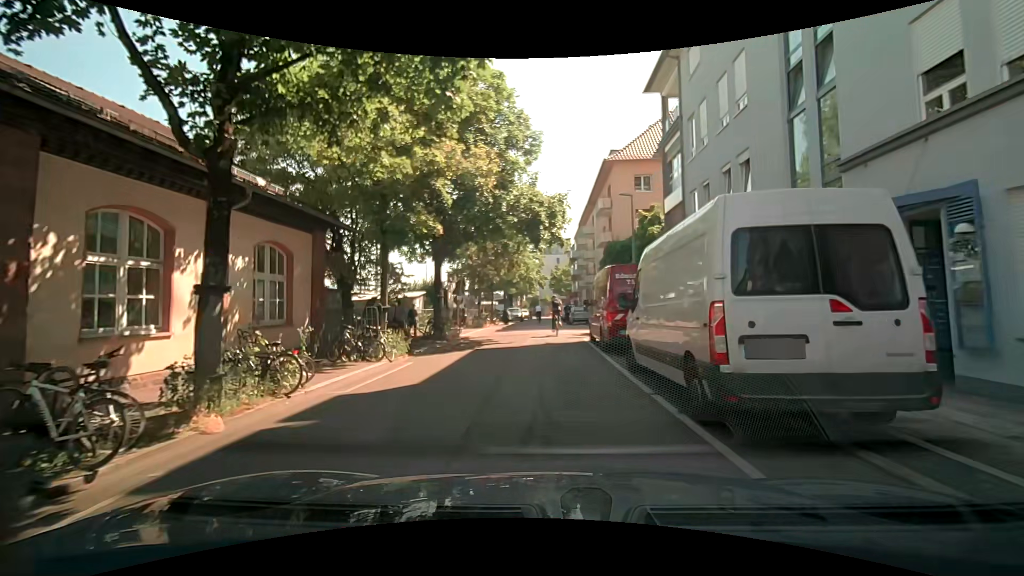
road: residential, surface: asphalt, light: Day
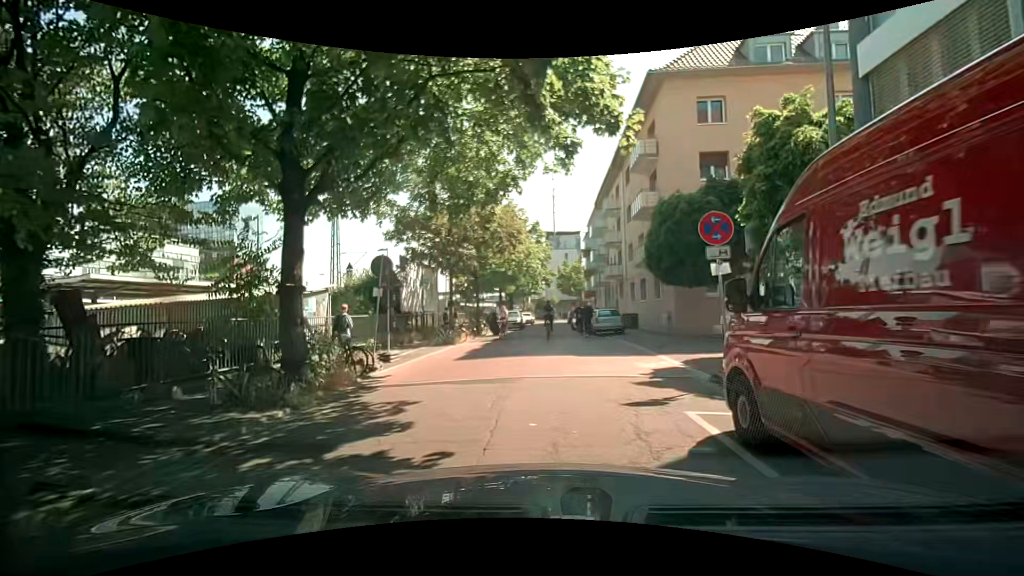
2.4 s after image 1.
(-0.2, +13.9) m; 0°
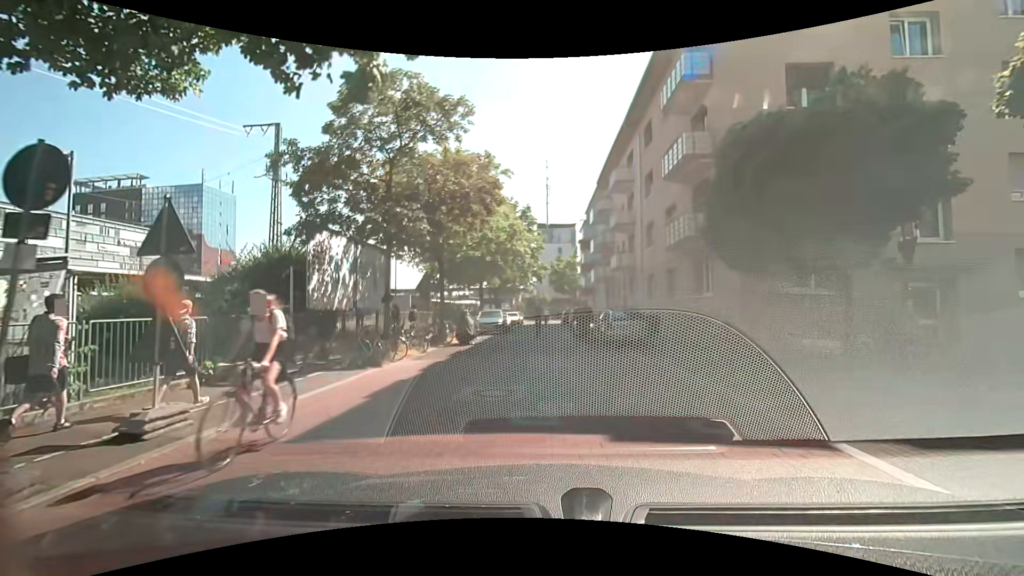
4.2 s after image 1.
(0.0, +8.8) m; -1°
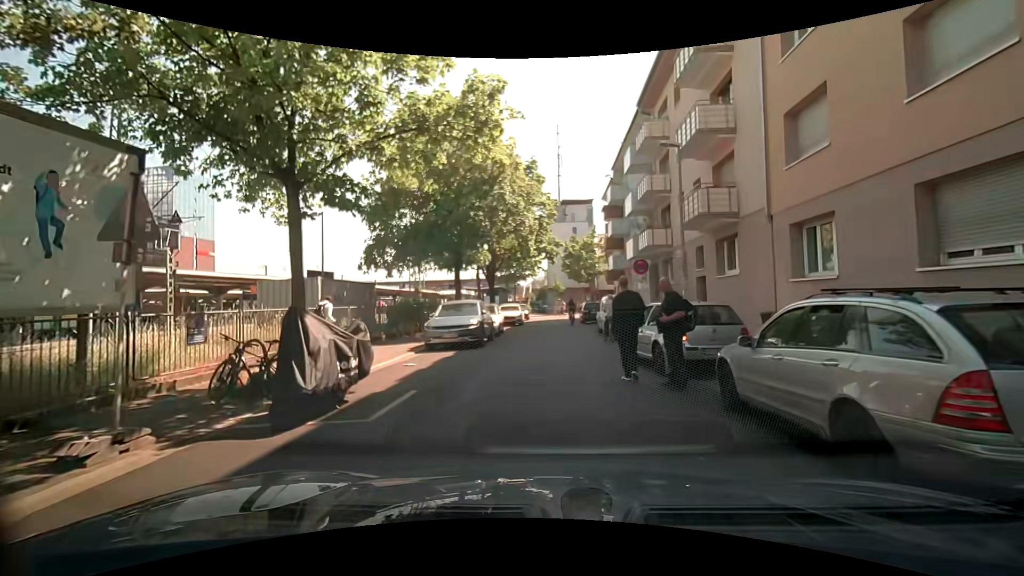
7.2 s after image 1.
(+0.2, +14.6) m; 0°
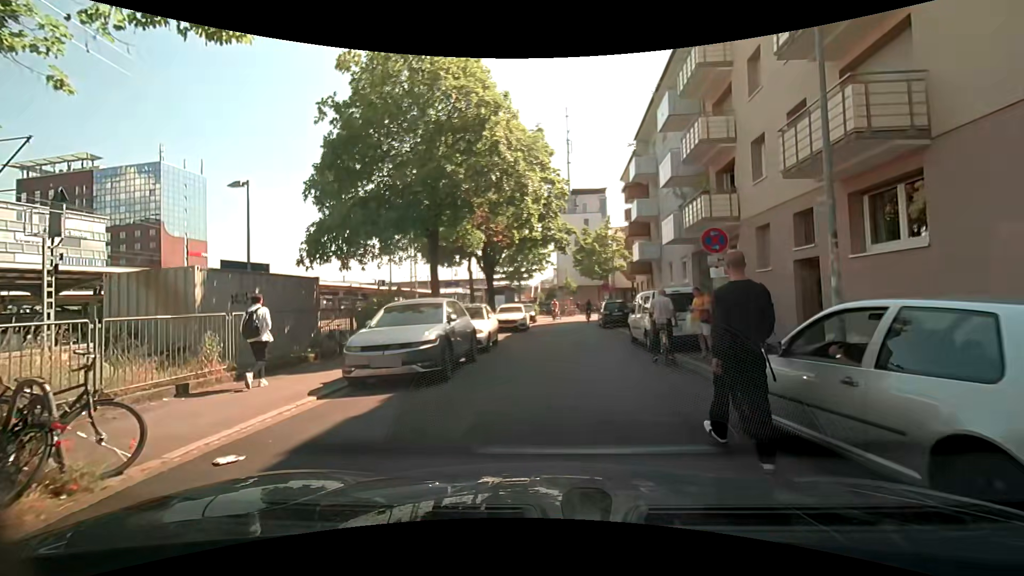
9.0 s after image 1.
(-0.1, +7.0) m; -2°
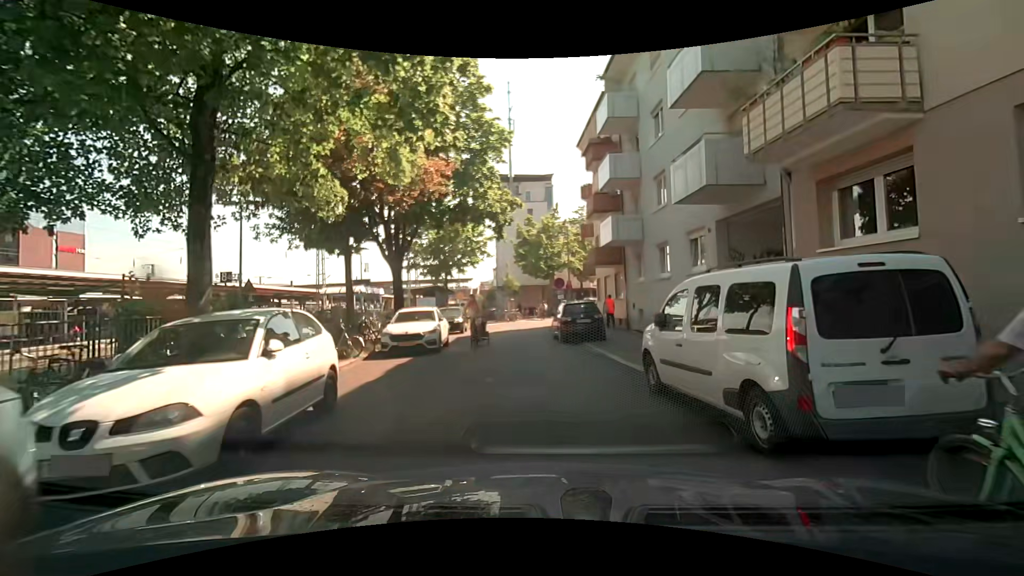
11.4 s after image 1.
(+0.3, +10.4) m; +5°
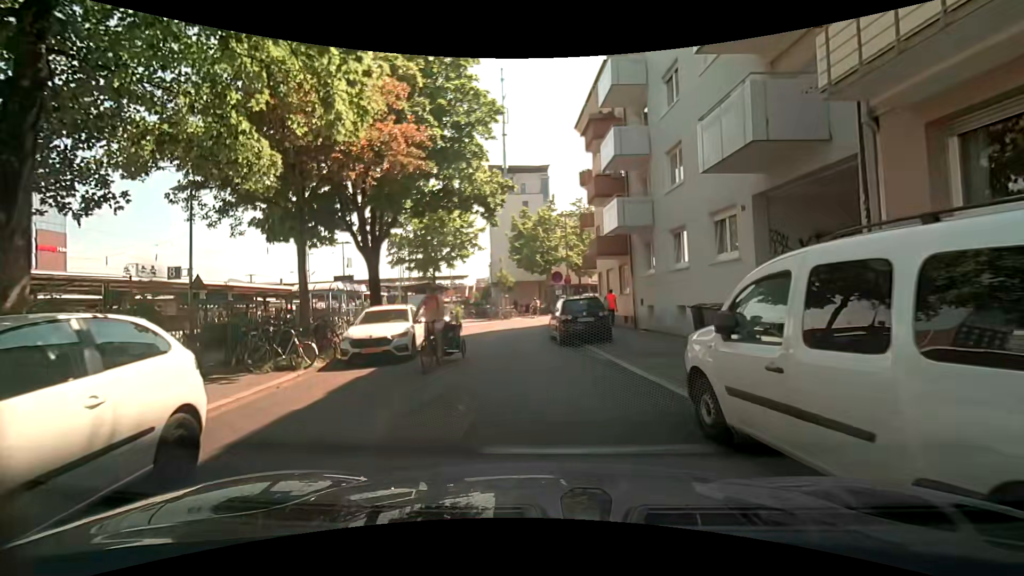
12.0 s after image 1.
(+0.1, +2.7) m; +1°
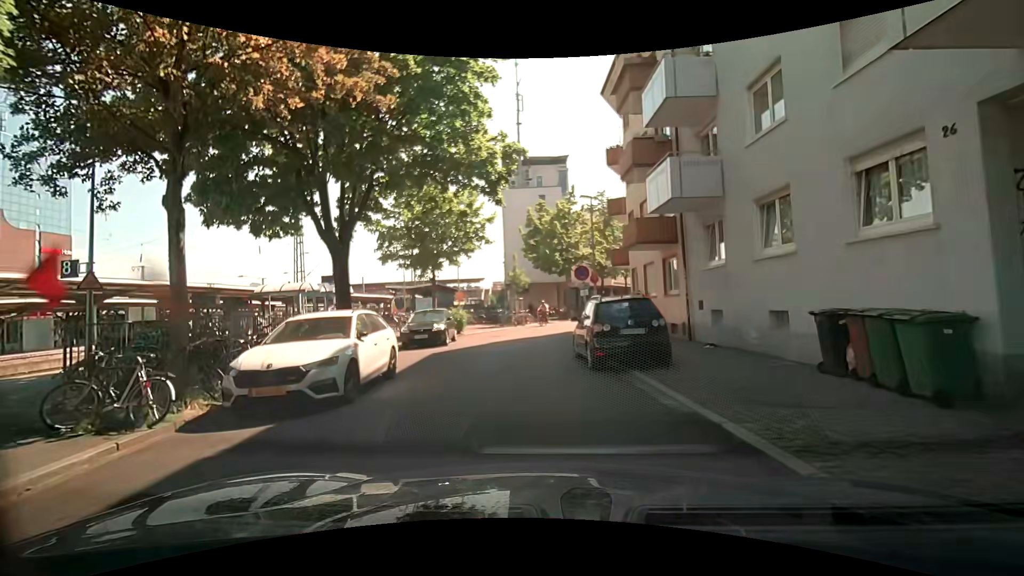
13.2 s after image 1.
(0.0, +5.2) m; -2°
